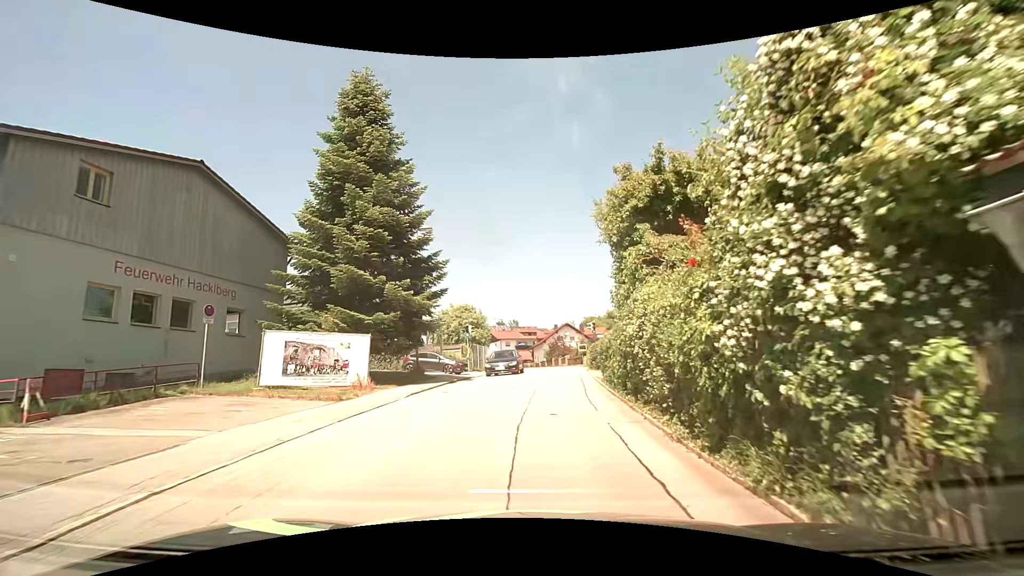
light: Day
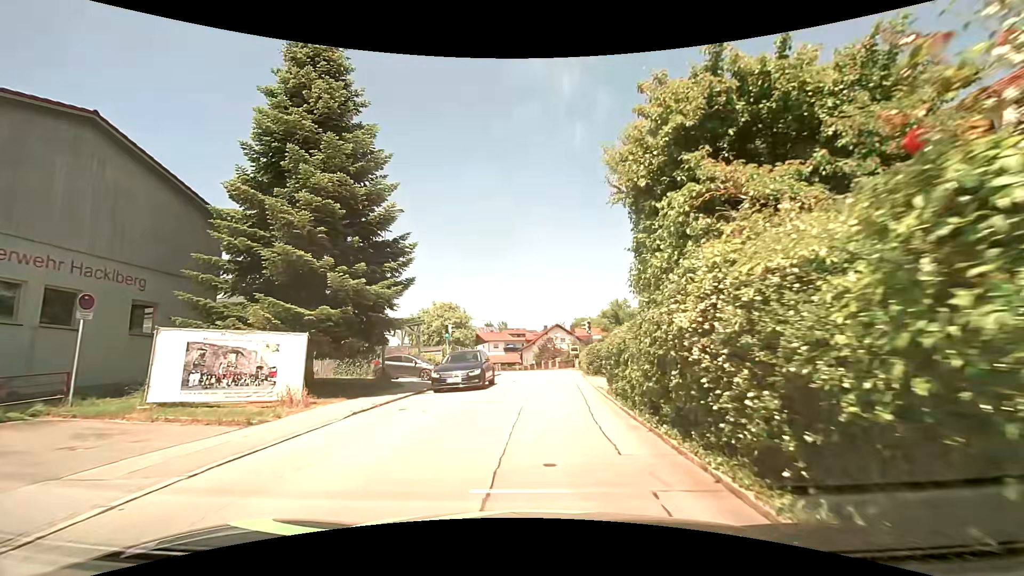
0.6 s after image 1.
(0.0, +4.1) m; 0°
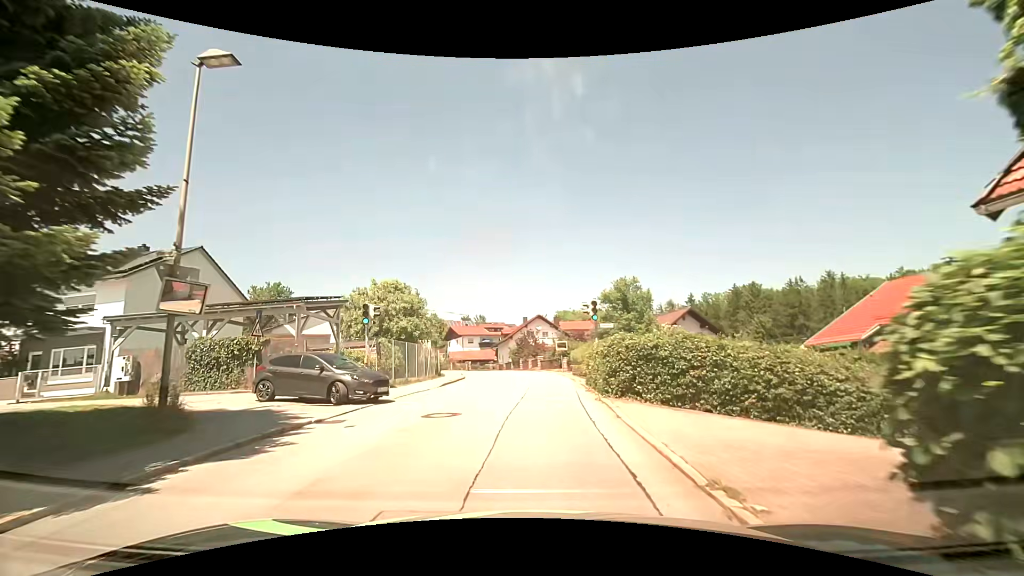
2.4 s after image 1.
(+0.3, +12.3) m; +2°
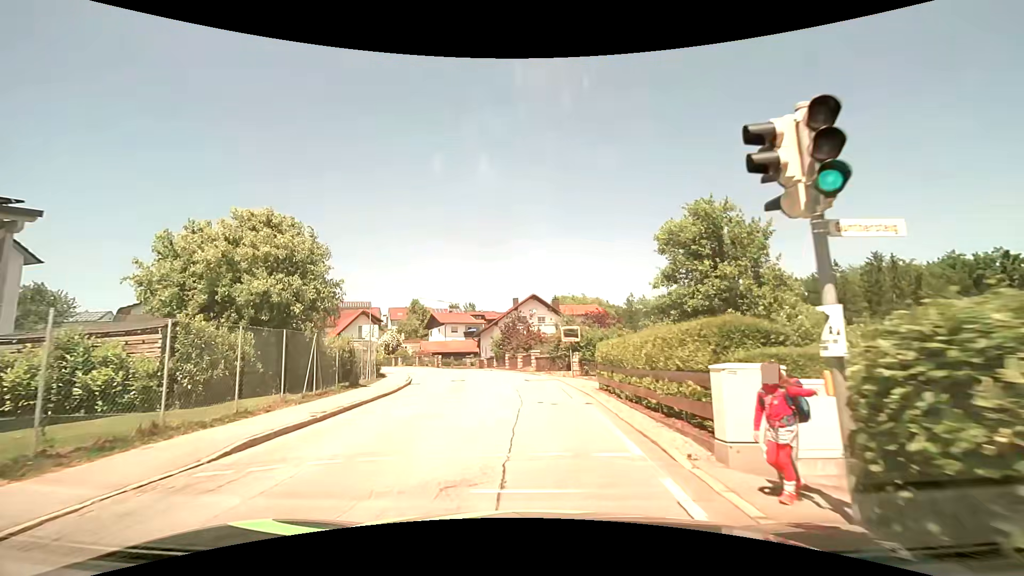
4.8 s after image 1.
(+0.2, +16.4) m; +1°
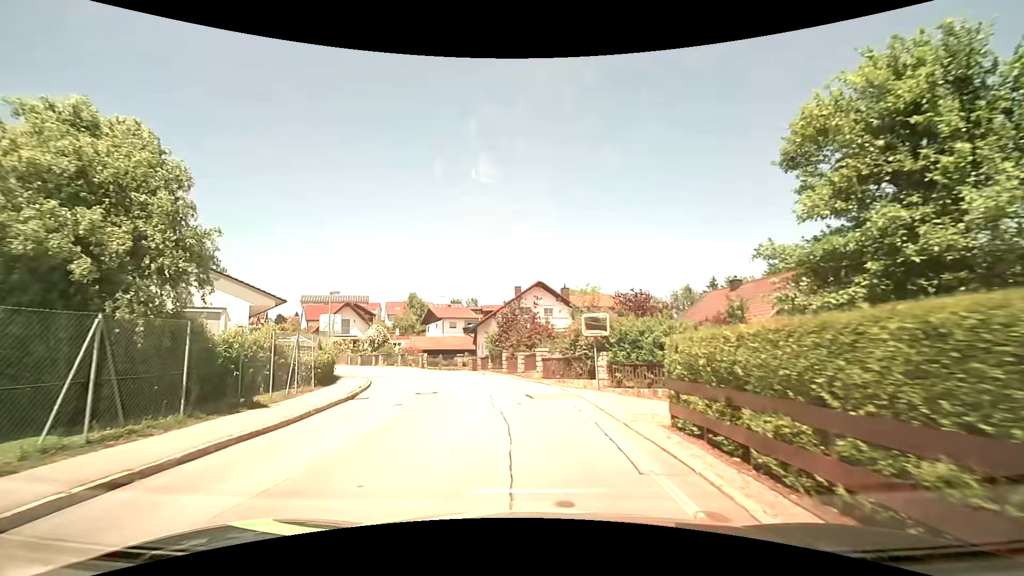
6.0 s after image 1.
(-0.1, +8.4) m; 0°
(0, +10) (-2, +20) (-5, +29) (-10, +38) (-17, +45) (-24, +52) (-31, +60) (-37, +67) (-44, +75) (-49, +83) m
